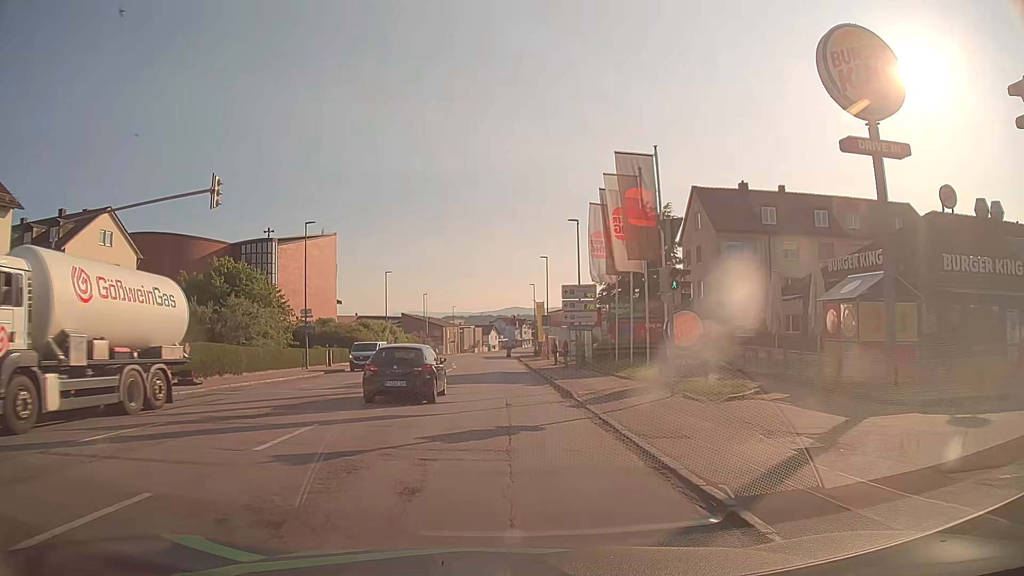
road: tertiary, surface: asphalt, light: Day
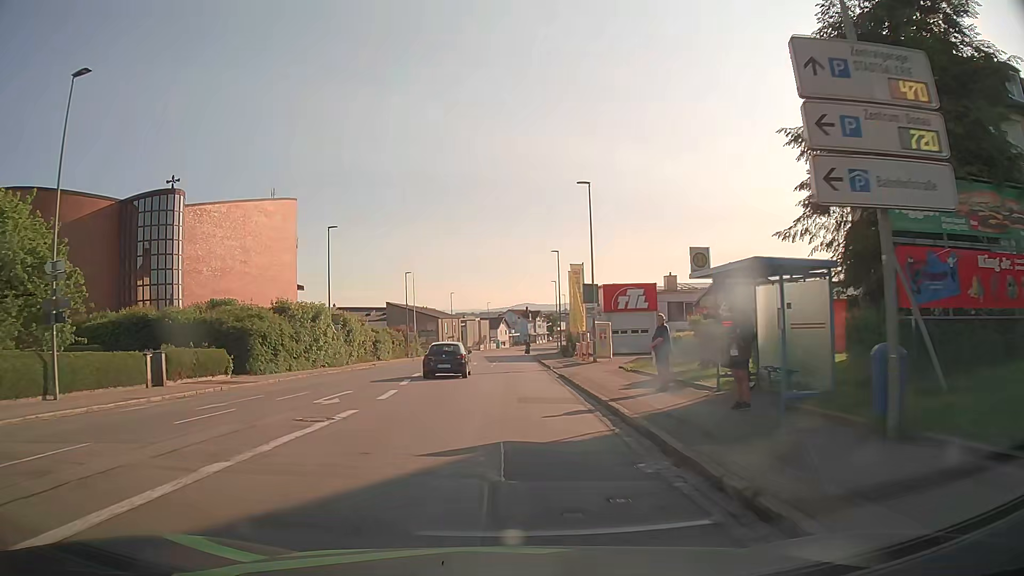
(-0.4, +30.0) m; -1°
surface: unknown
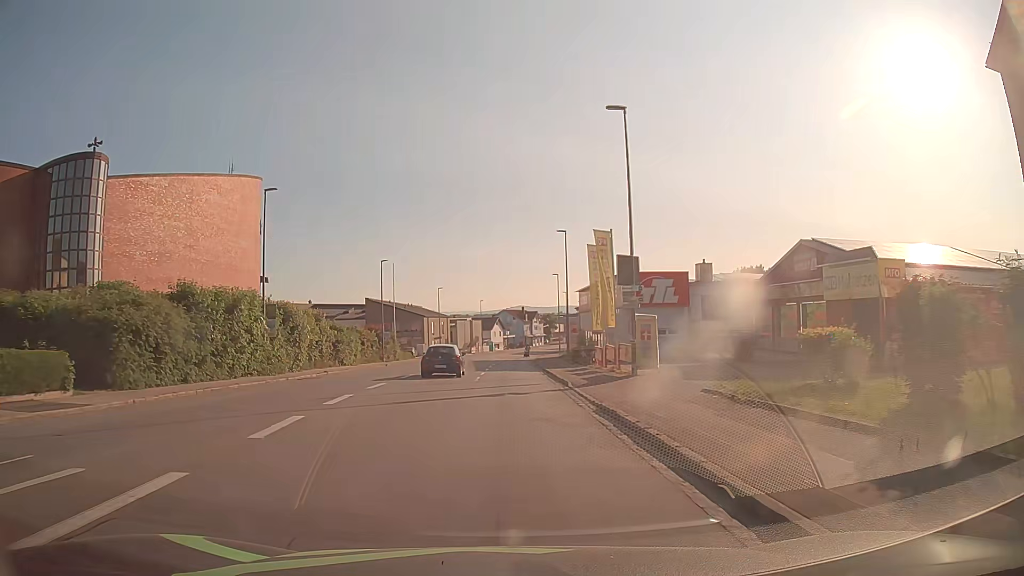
(0.0, +13.3) m; 0°
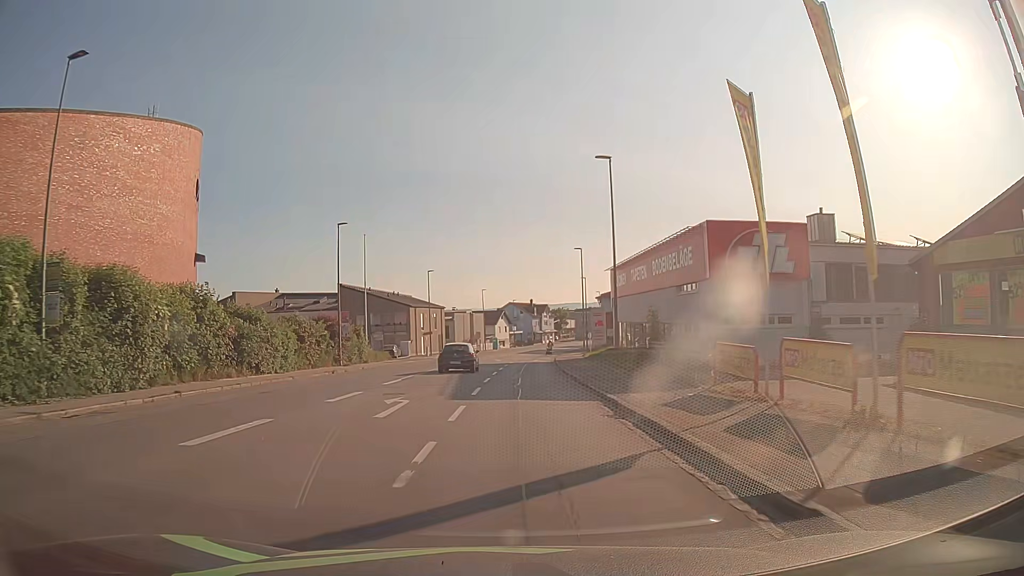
(0.0, +20.6) m; 0°
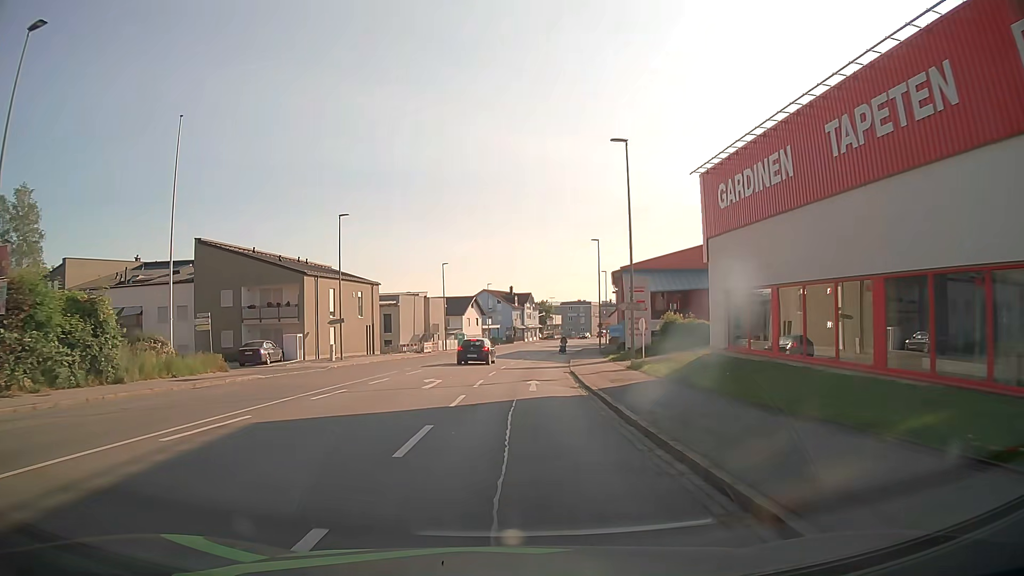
(+0.7, +34.7) m; +1°
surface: asphalt
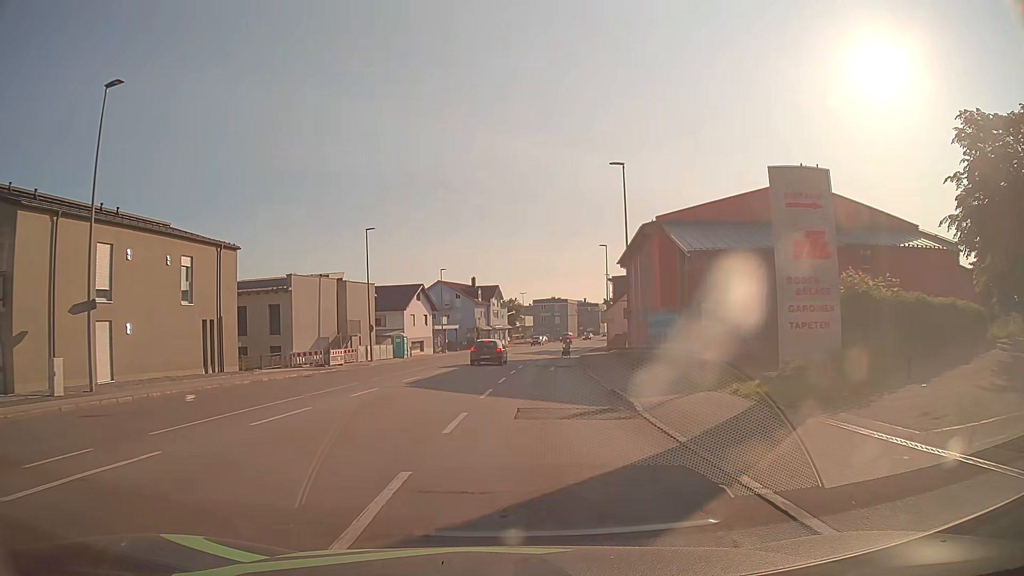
(+0.4, +27.7) m; +3°
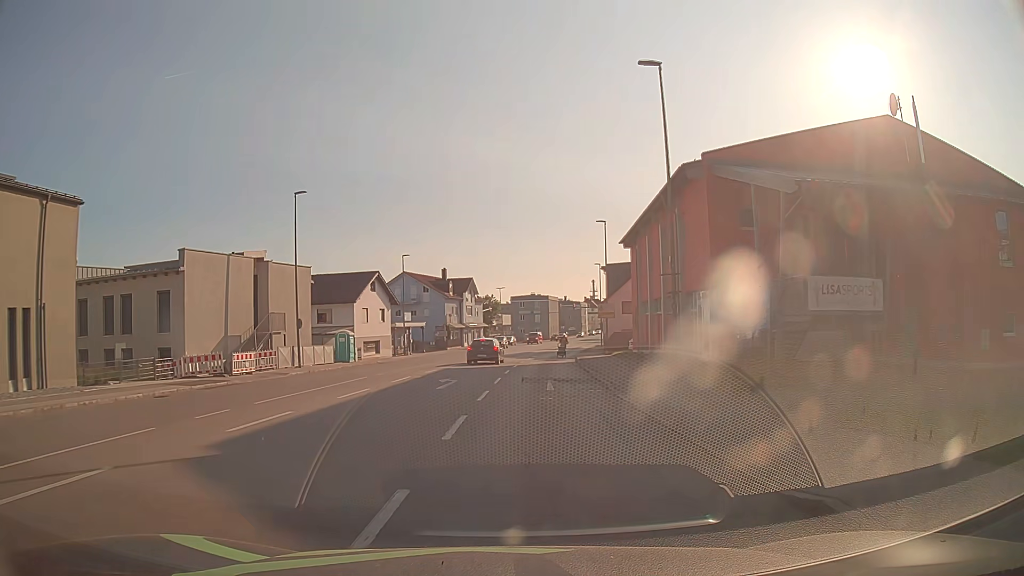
(+0.3, +13.2) m; +3°
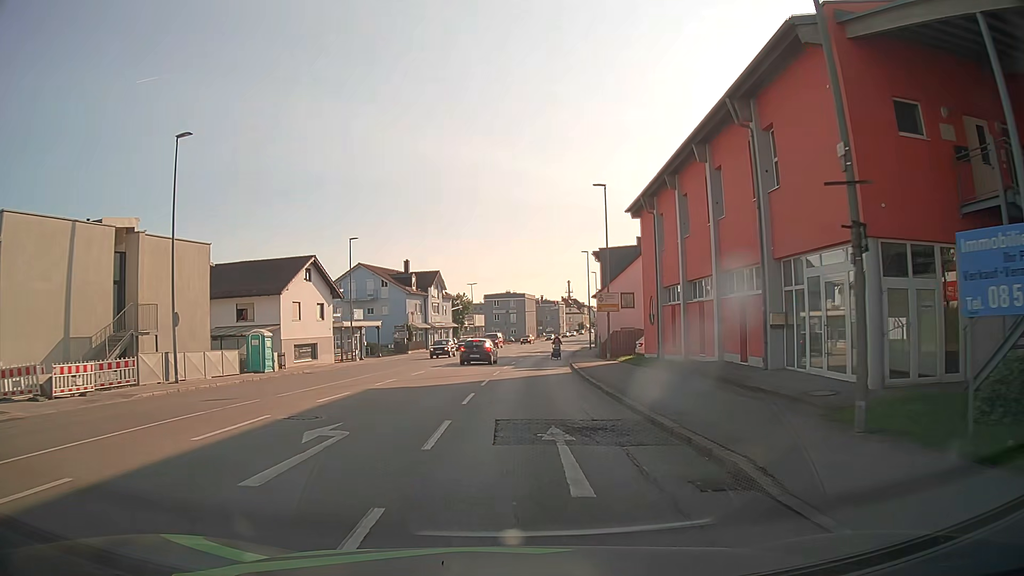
(+0.2, +12.7) m; +2°
(0, +10) (0, +20) (+1, +30) (+1, +40) (+2, +50) (+3, +60) (+5, +70) (+6, +80) (+8, +90) (+9, +99) m
